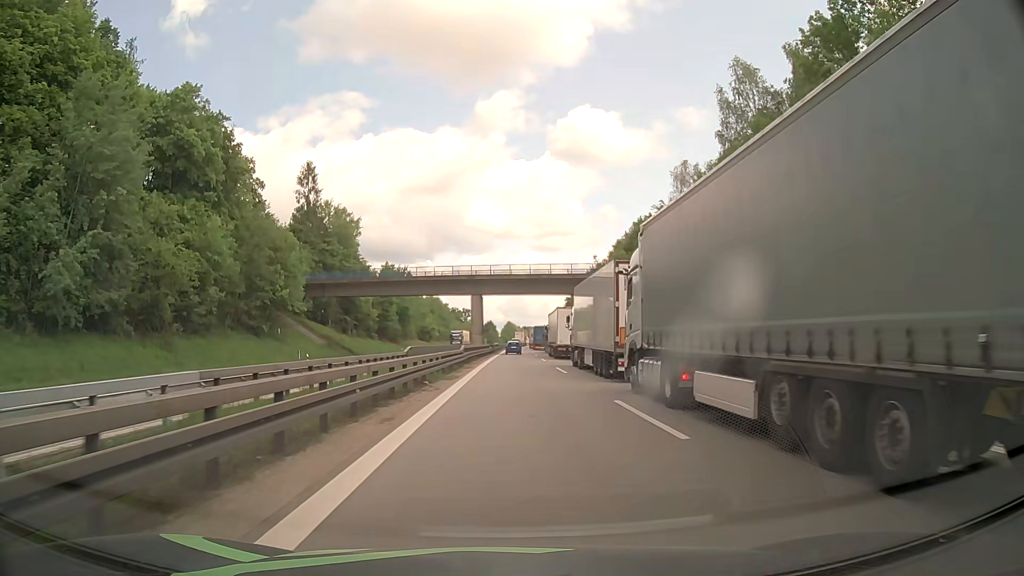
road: motorway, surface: asphalt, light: Day
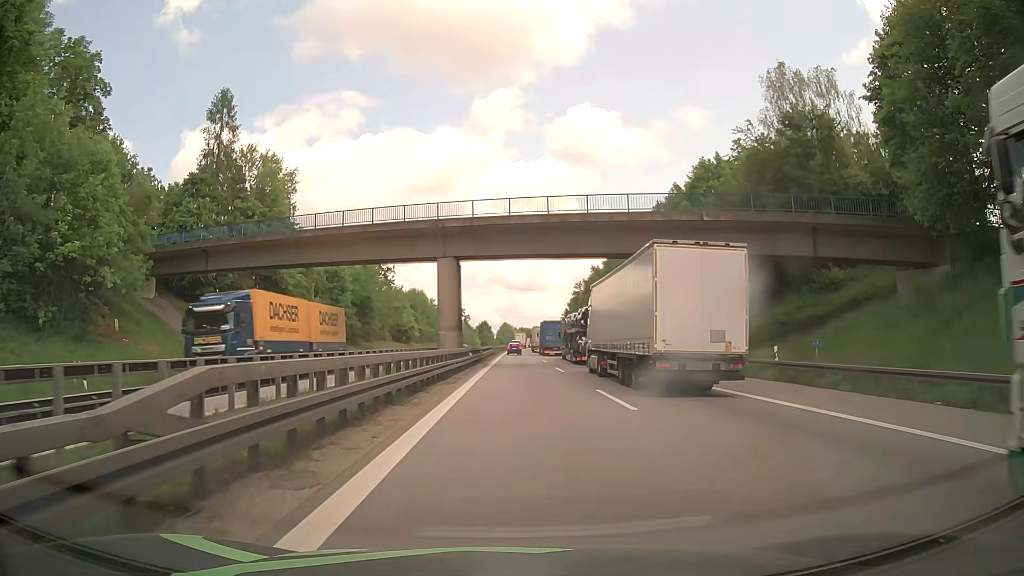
(+0.1, +34.3) m; 0°
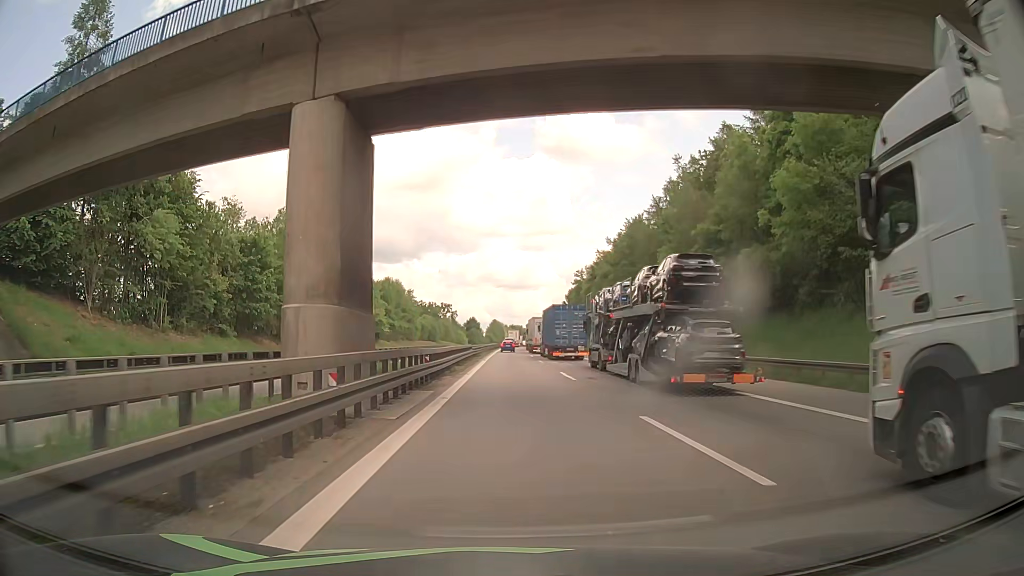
(+0.3, +27.2) m; +1°
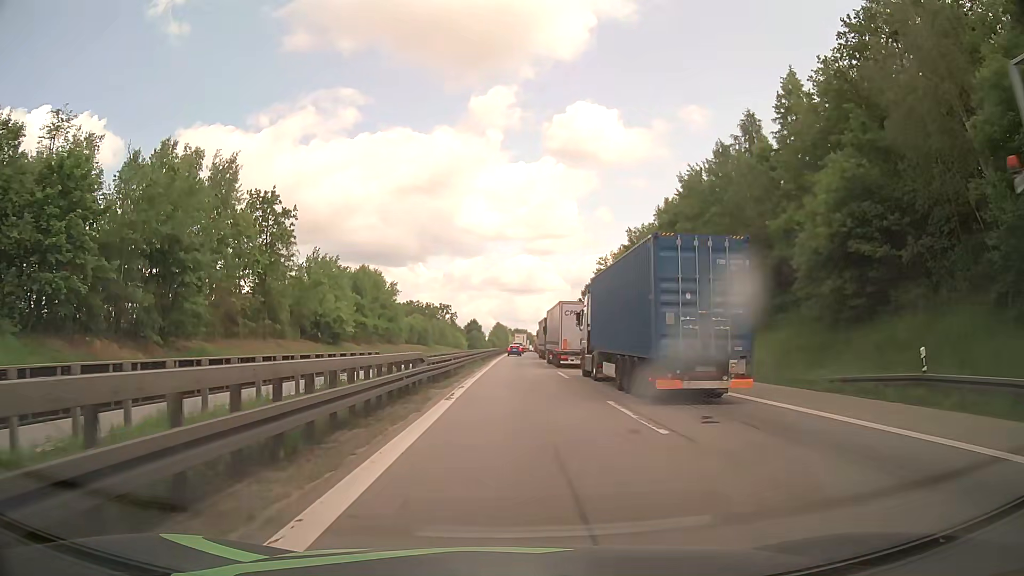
(-0.3, +32.0) m; -1°
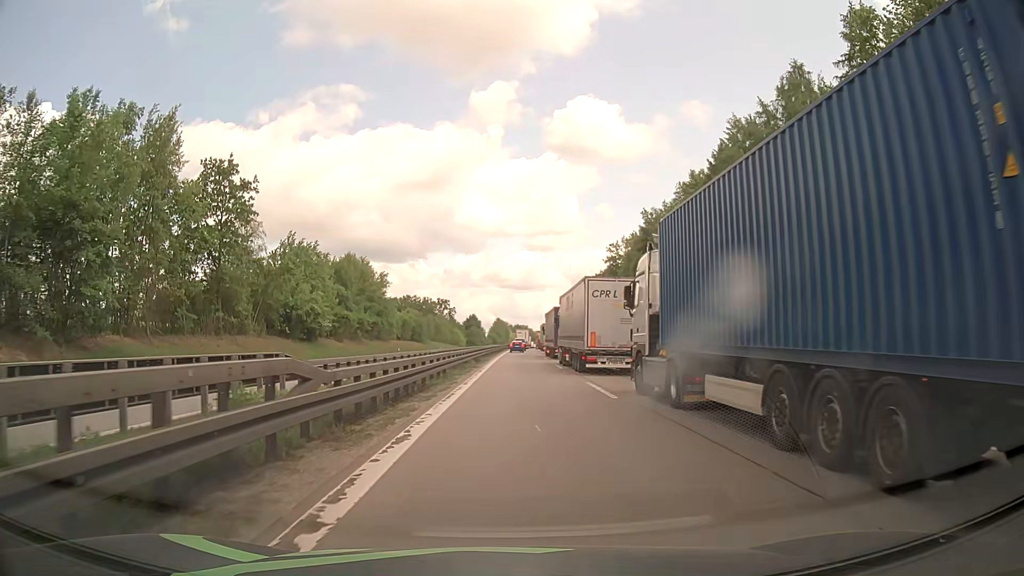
(0.0, +12.4) m; 0°
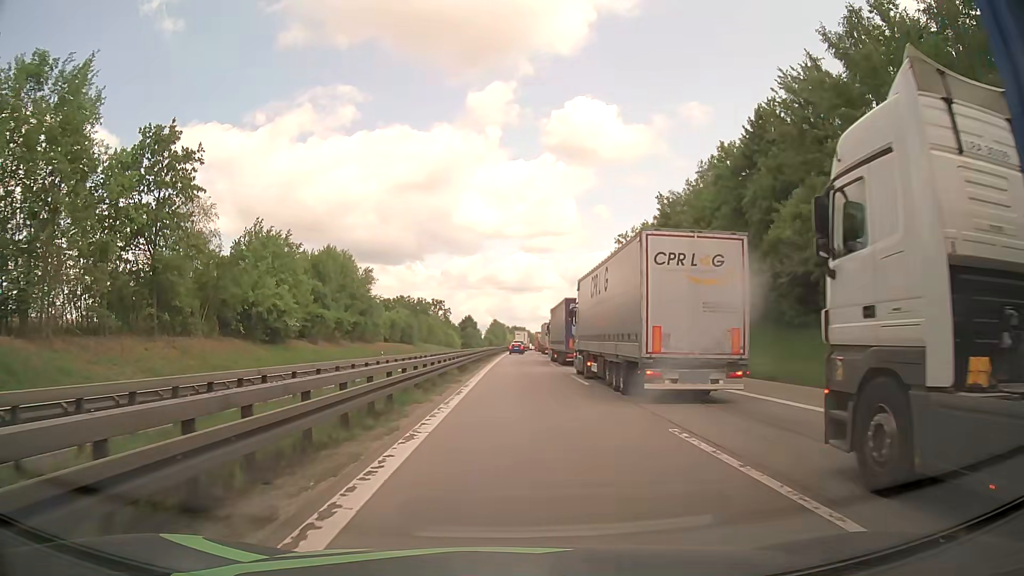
(0.0, +11.8) m; 0°
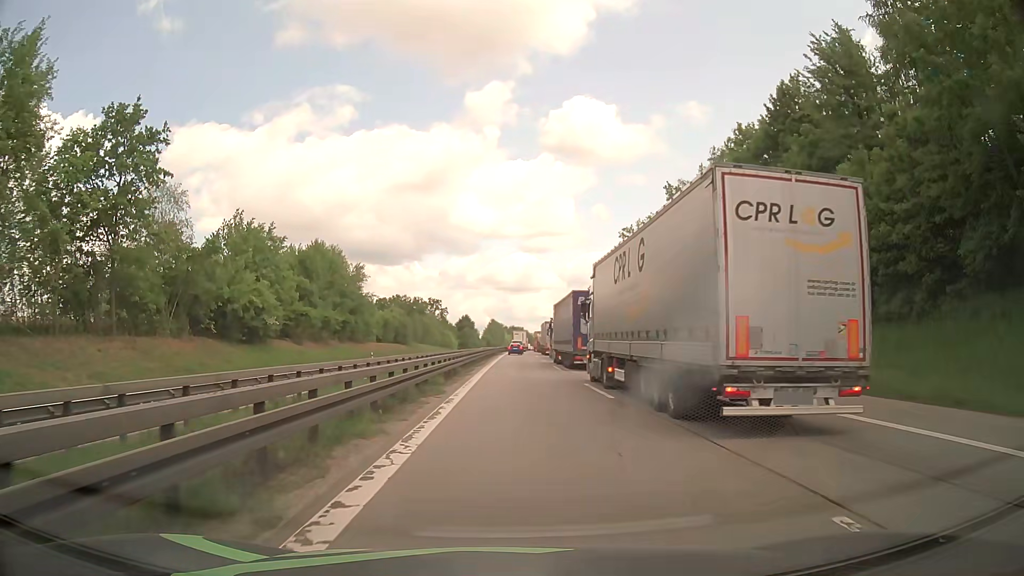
(0.0, +5.7) m; 0°
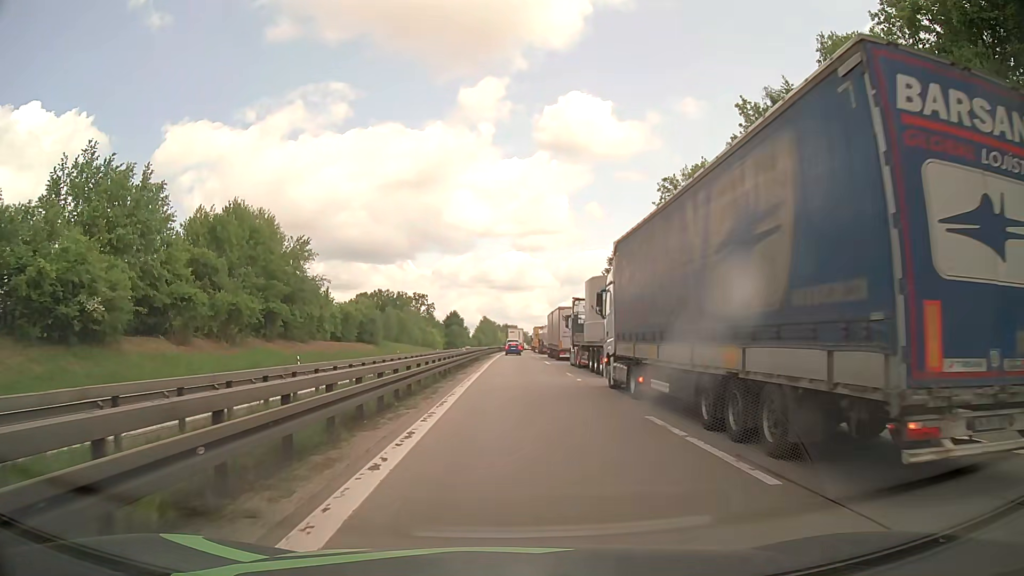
(+0.2, +29.1) m; 0°
(0, +10) (0, +20) (0, +30) (0, +40) (0, +50) (+1, +60) (0, +70) (0, +80) (+1, +90) (+1, +100) m
